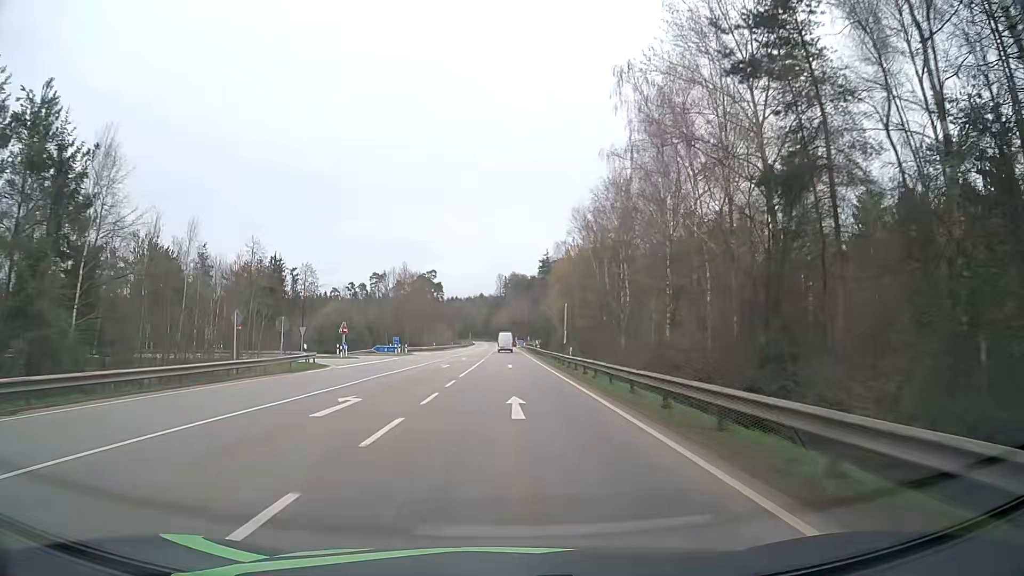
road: secondary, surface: asphalt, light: Day
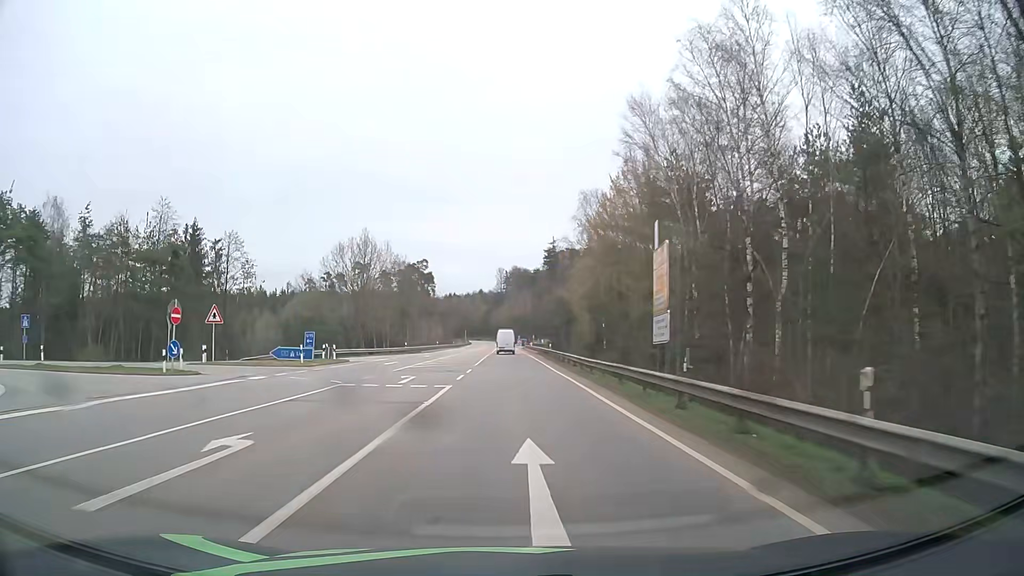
(0.0, +32.4) m; 0°
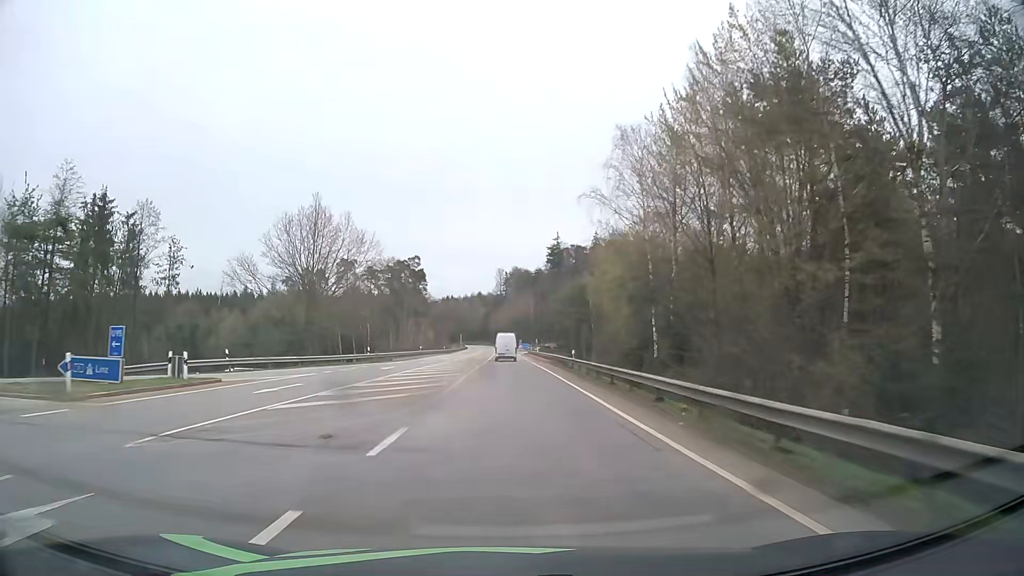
(0.0, +21.3) m; 0°
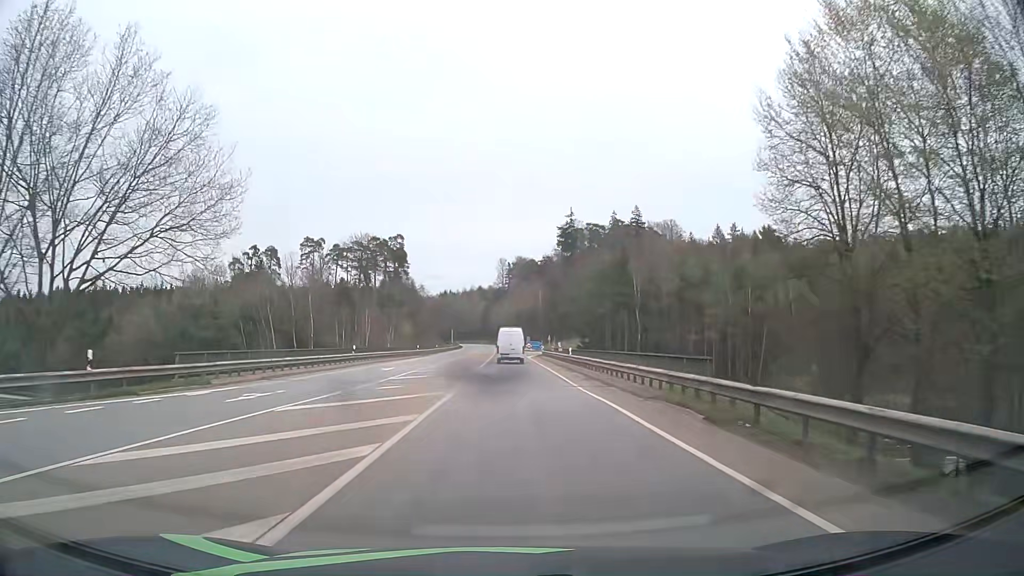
(-0.3, +40.1) m; -1°
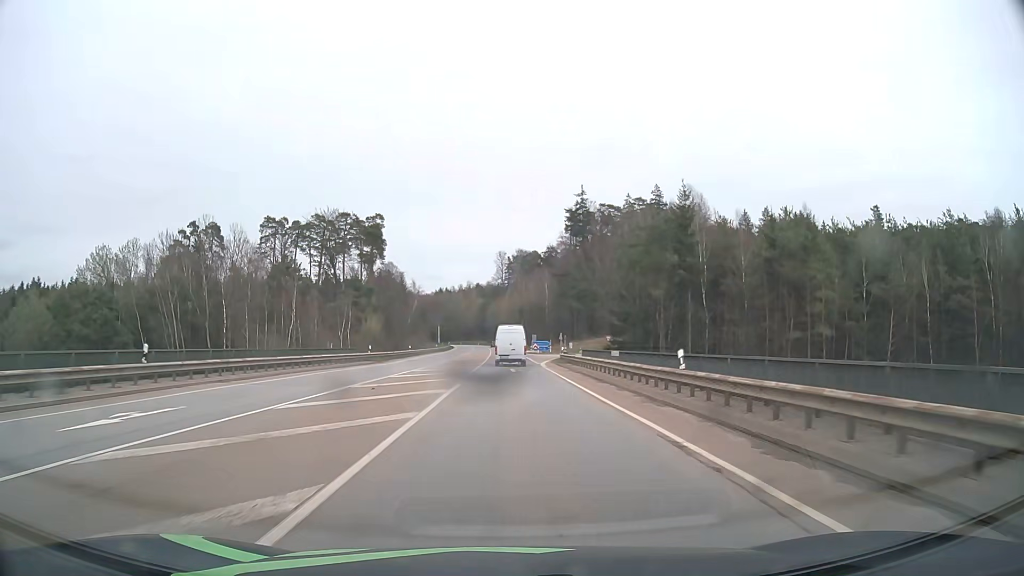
(+0.1, +29.2) m; 0°
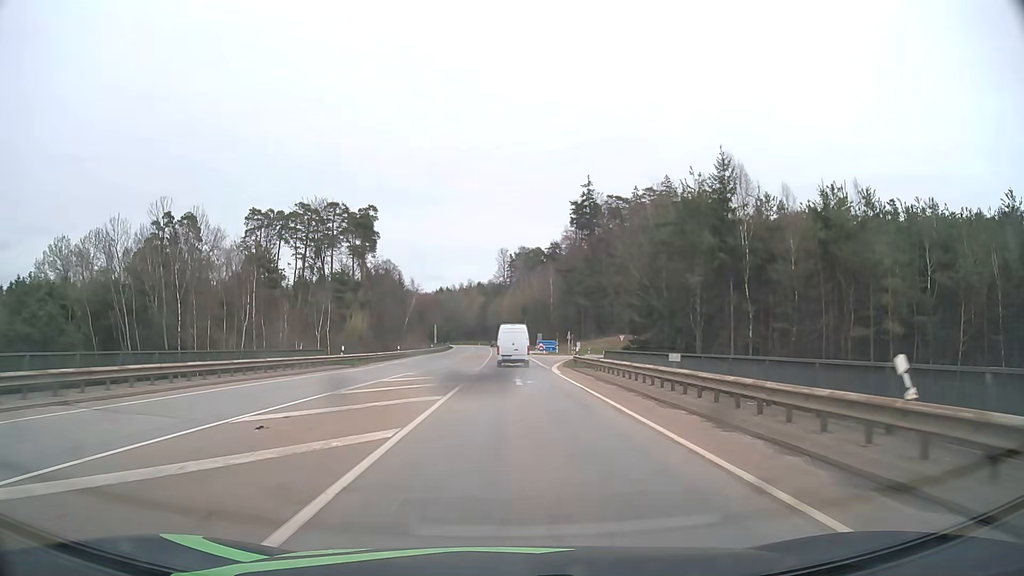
(0.0, +9.8) m; 0°
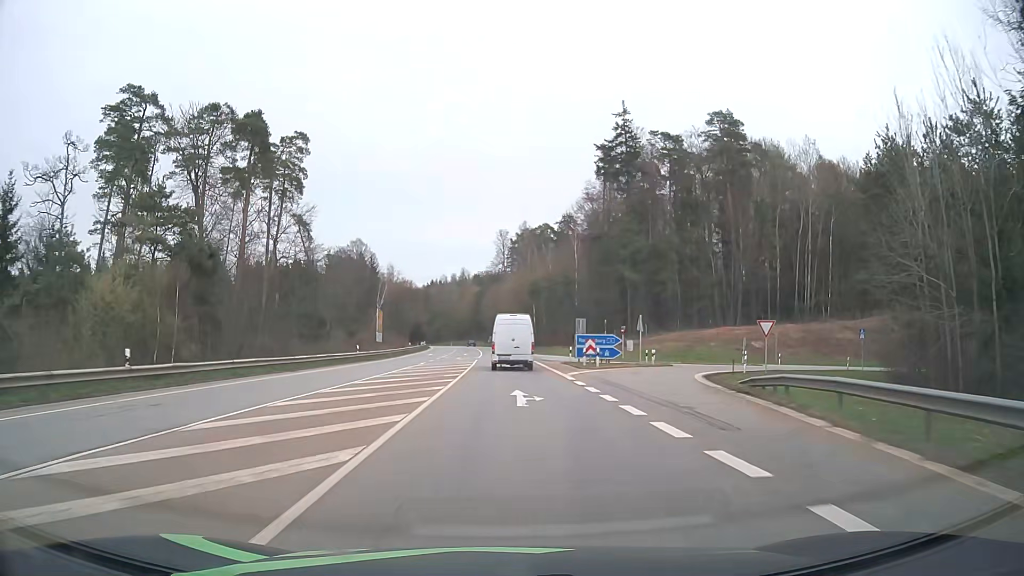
(+0.2, +50.4) m; 0°
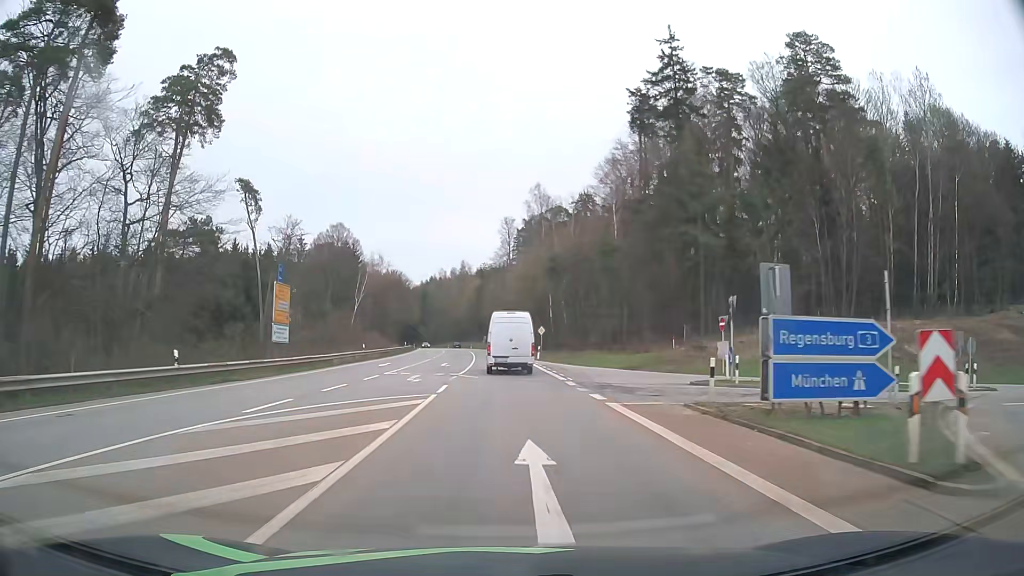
(-0.1, +29.3) m; 0°
(0, +10) (0, +20) (0, +30) (0, +40) (-1, +50) (-1, +60) (-2, +70) (-2, +80) (-3, +90) (-4, +100) m
